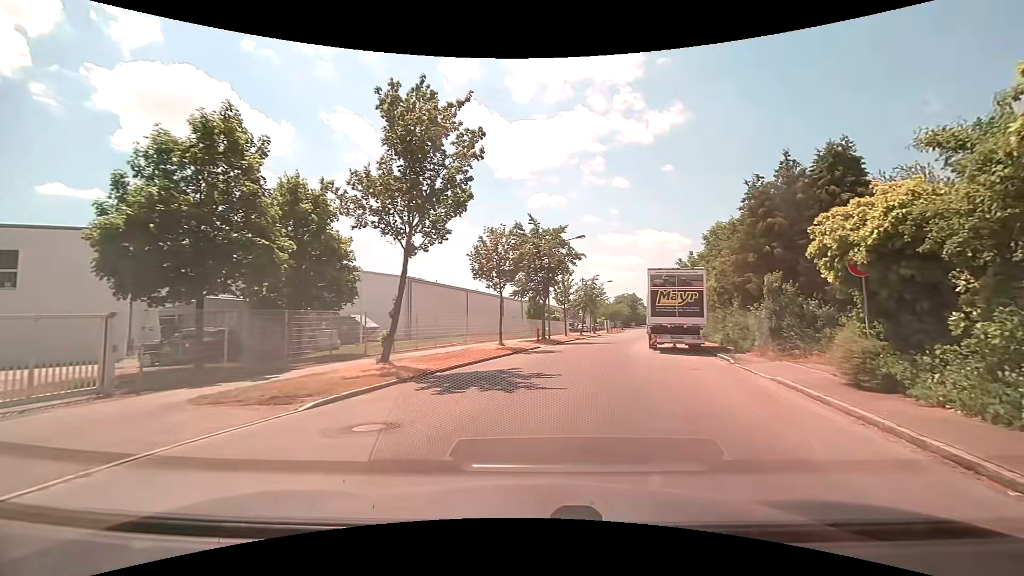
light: Day
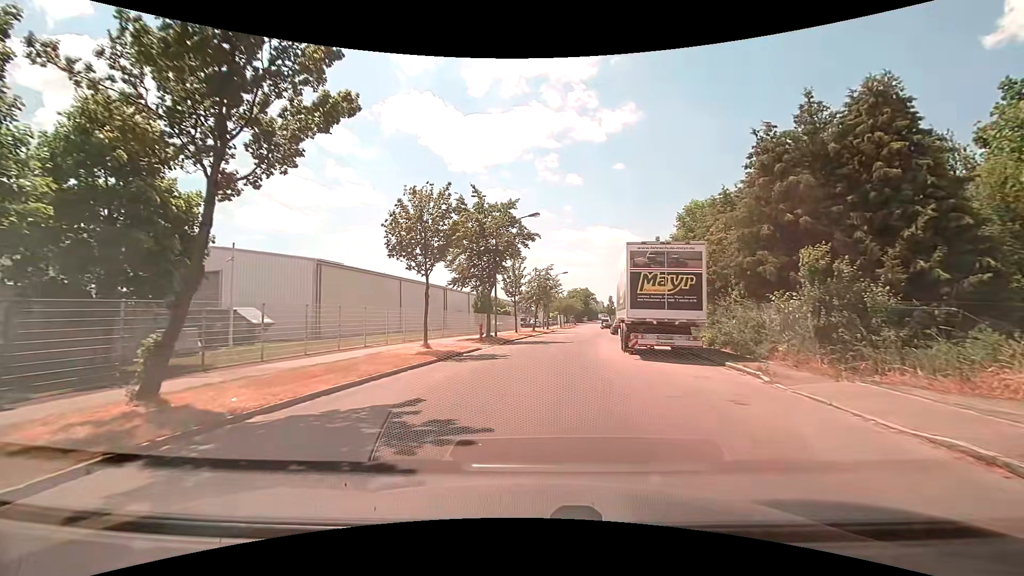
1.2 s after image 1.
(+0.4, +7.1) m; +4°
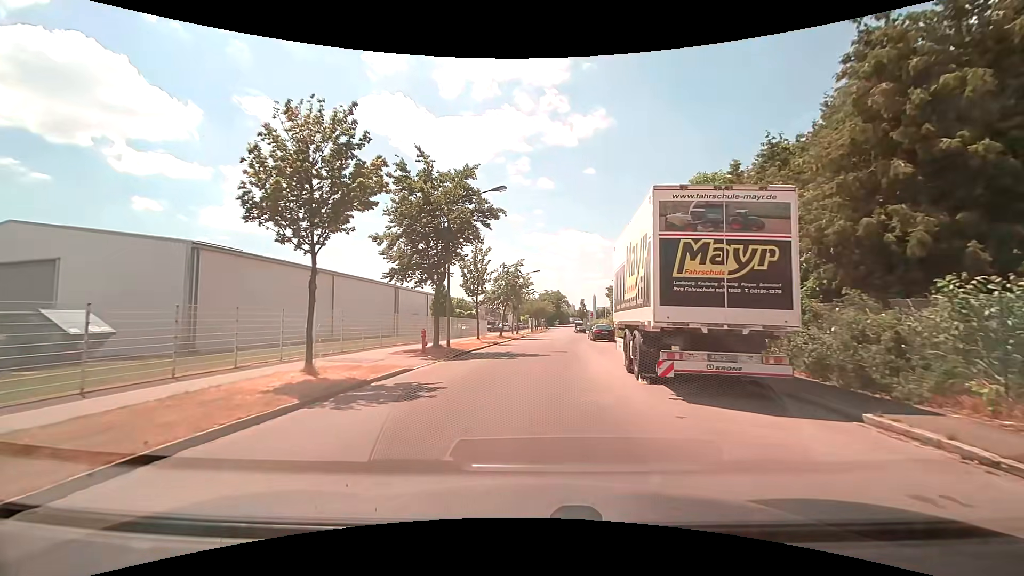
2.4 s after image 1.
(+0.3, +7.9) m; +4°
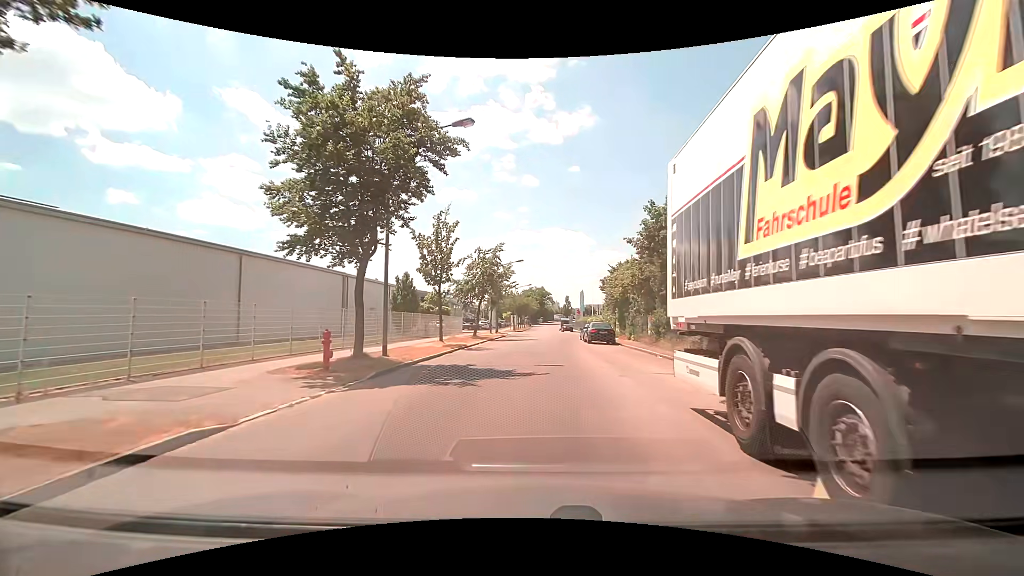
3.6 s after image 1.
(+0.1, +8.6) m; +2°
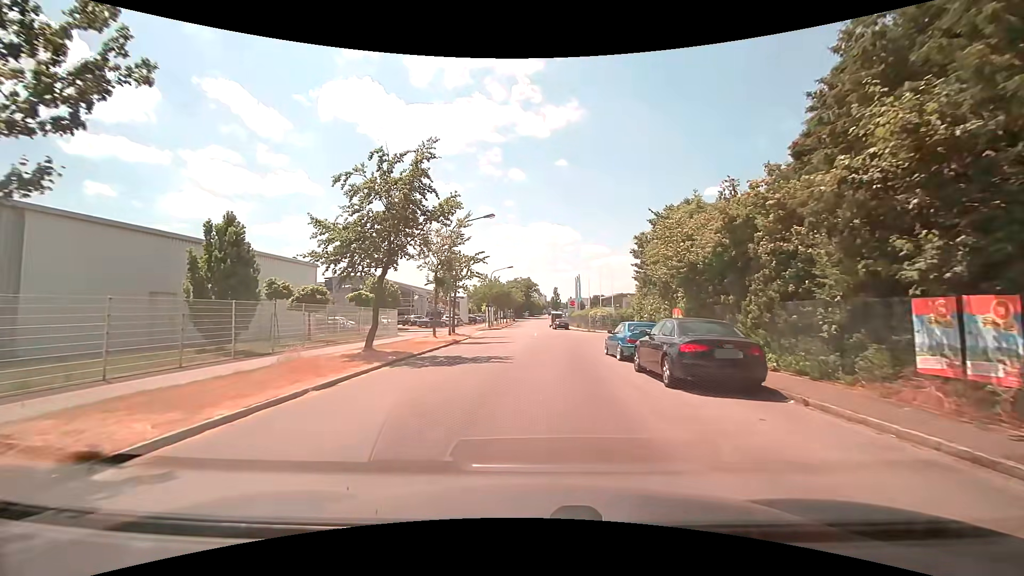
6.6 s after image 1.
(+0.6, +22.7) m; +1°
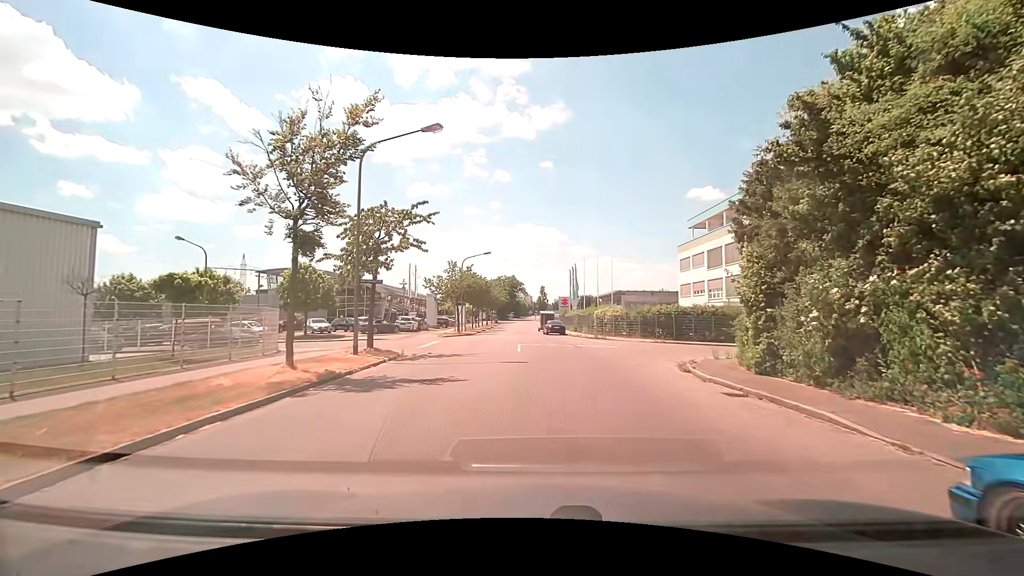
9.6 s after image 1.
(+0.3, +16.3) m; +3°
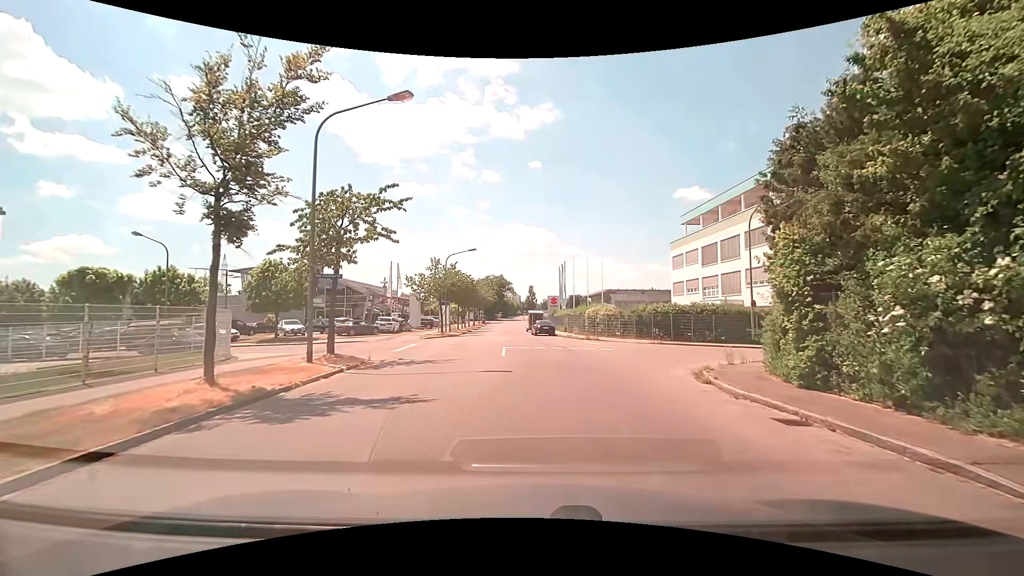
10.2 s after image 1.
(0.0, +2.7) m; 0°
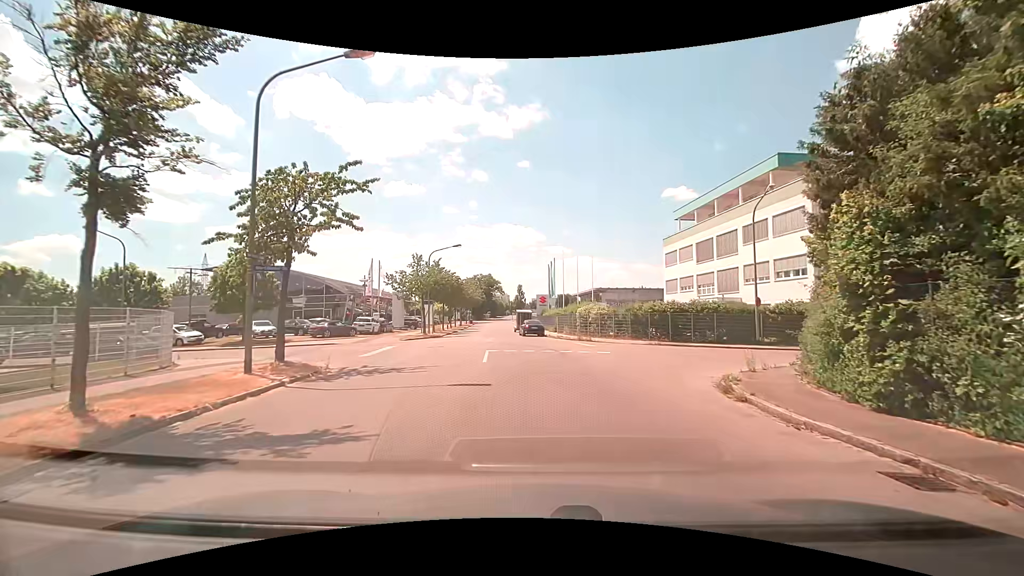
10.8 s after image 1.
(+0.1, +2.6) m; 0°
(+1, +10) (+5, +19) (+14, +24) (+23, +24) (+33, +22) (+43, +21) (+53, +20) (+63, +18) (+73, +17) (+83, +16) m
